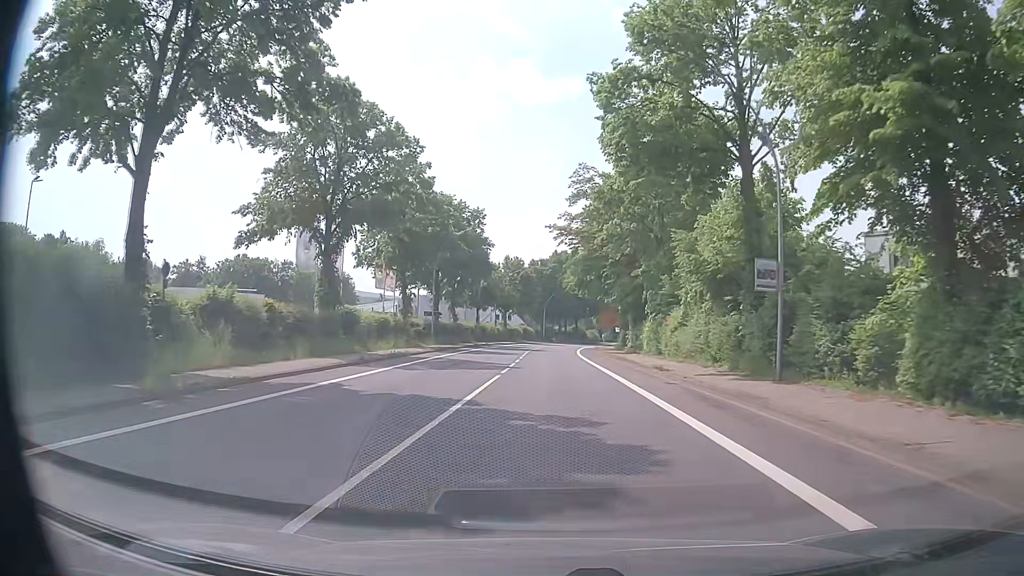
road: primary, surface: asphalt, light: Day
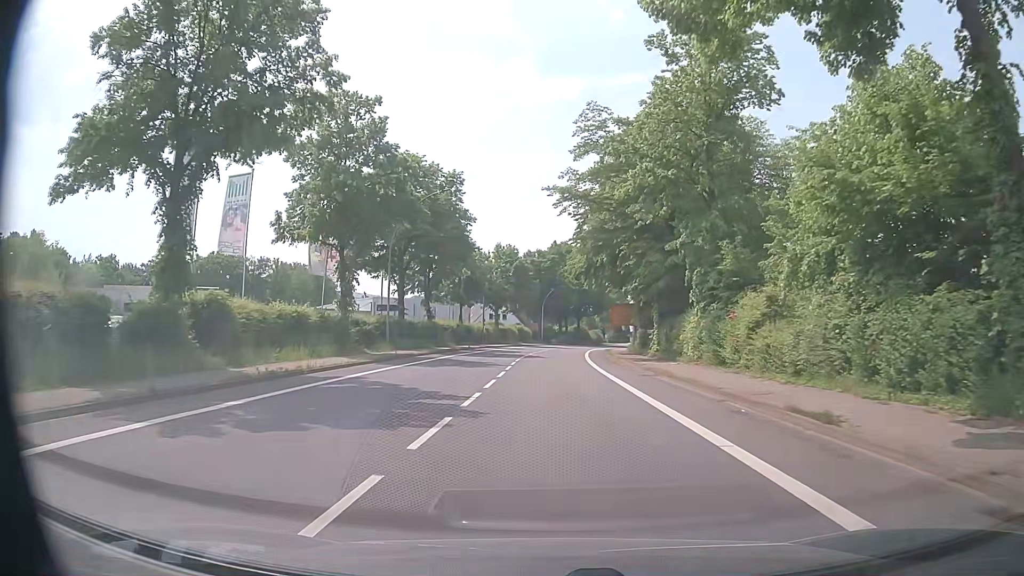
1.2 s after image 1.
(0.0, +15.2) m; +1°
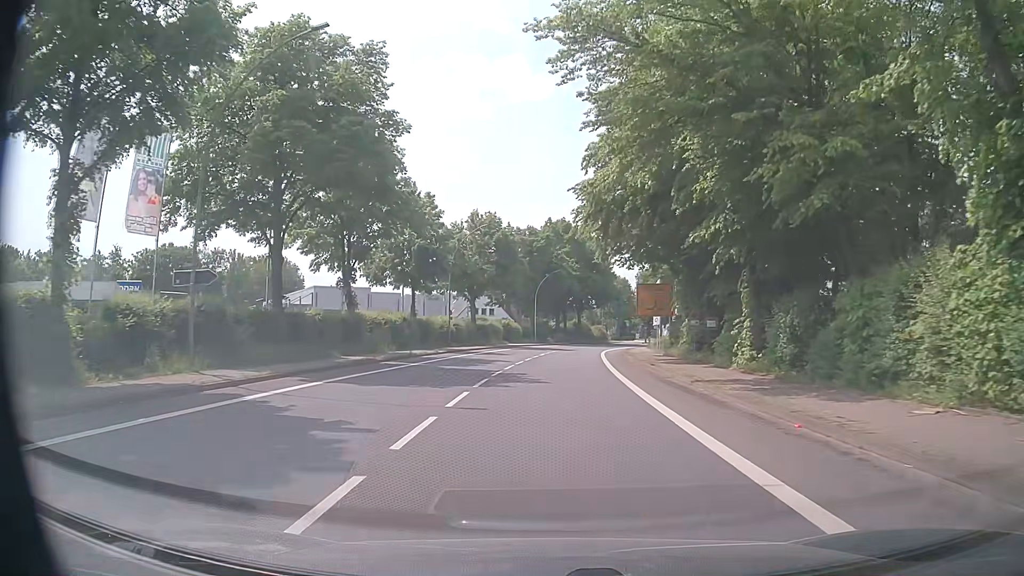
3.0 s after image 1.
(-0.1, +22.8) m; 0°
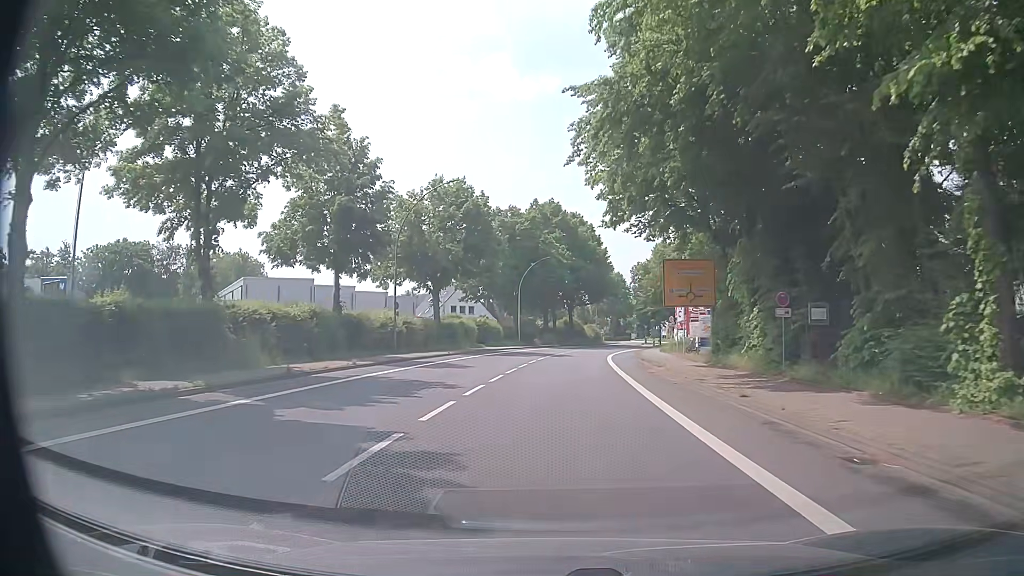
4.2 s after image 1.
(0.0, +15.2) m; +1°
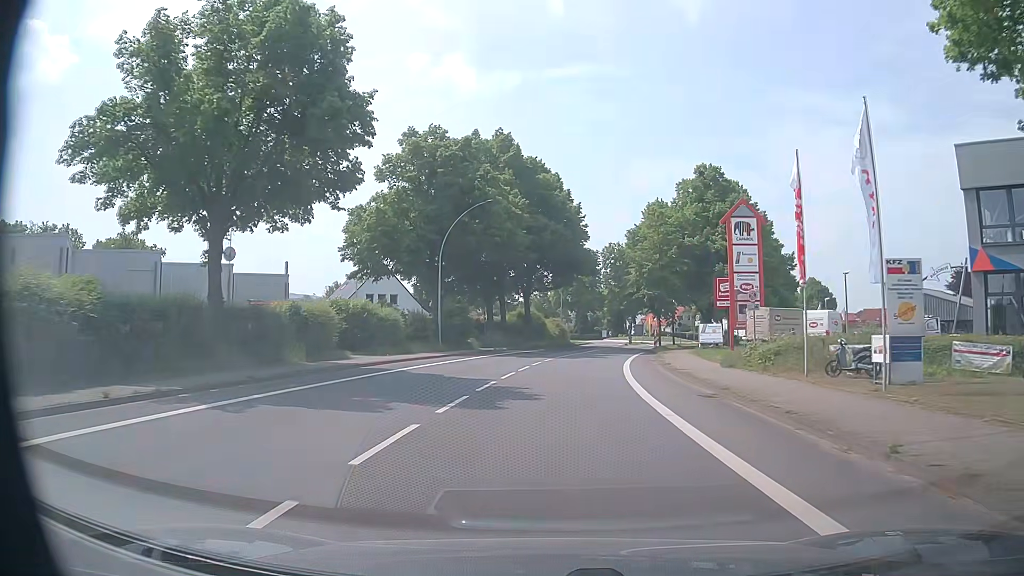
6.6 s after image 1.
(+0.8, +30.6) m; +3°
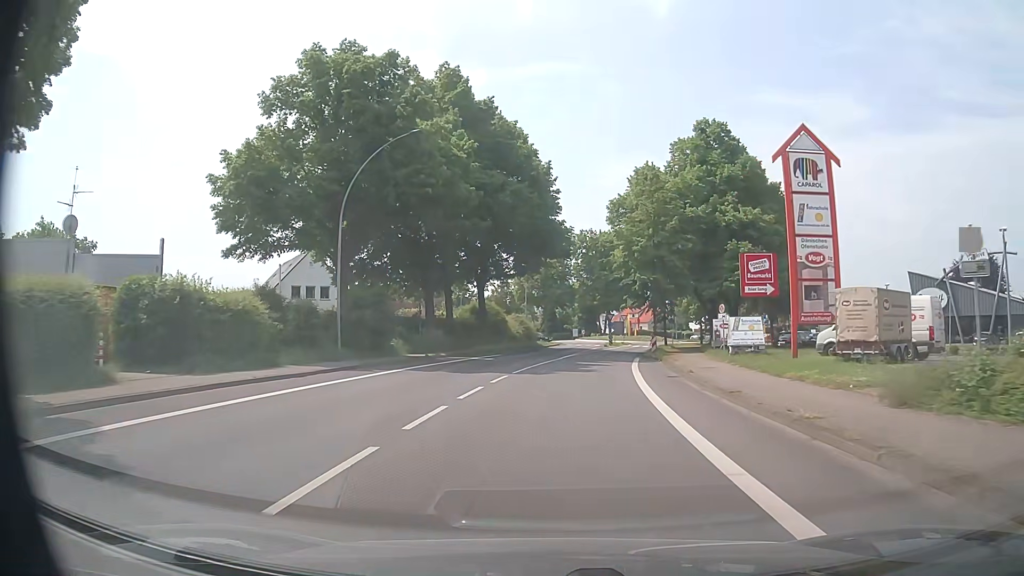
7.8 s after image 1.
(+0.5, +15.3) m; +3°
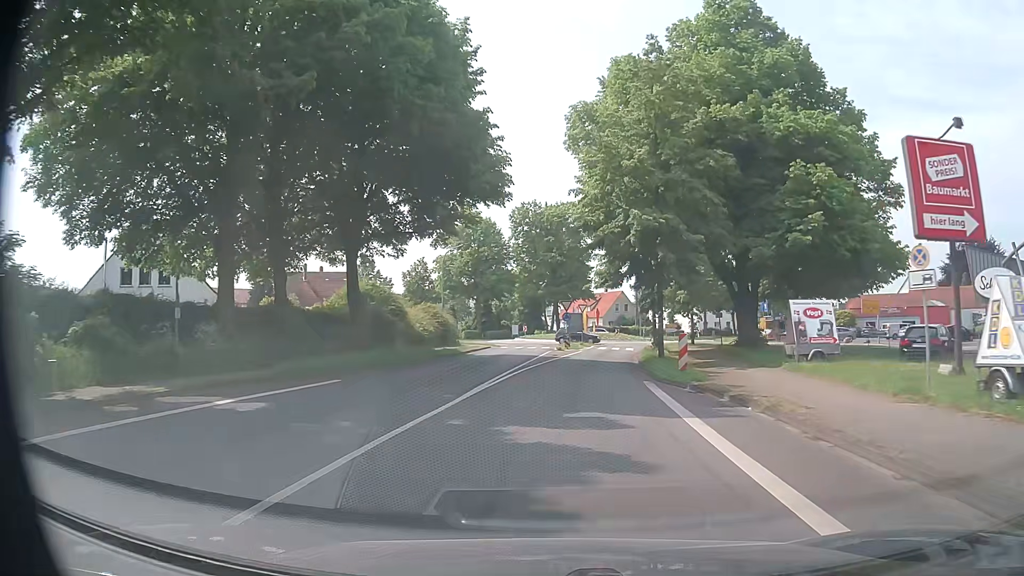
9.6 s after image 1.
(+1.1, +22.8) m; +5°
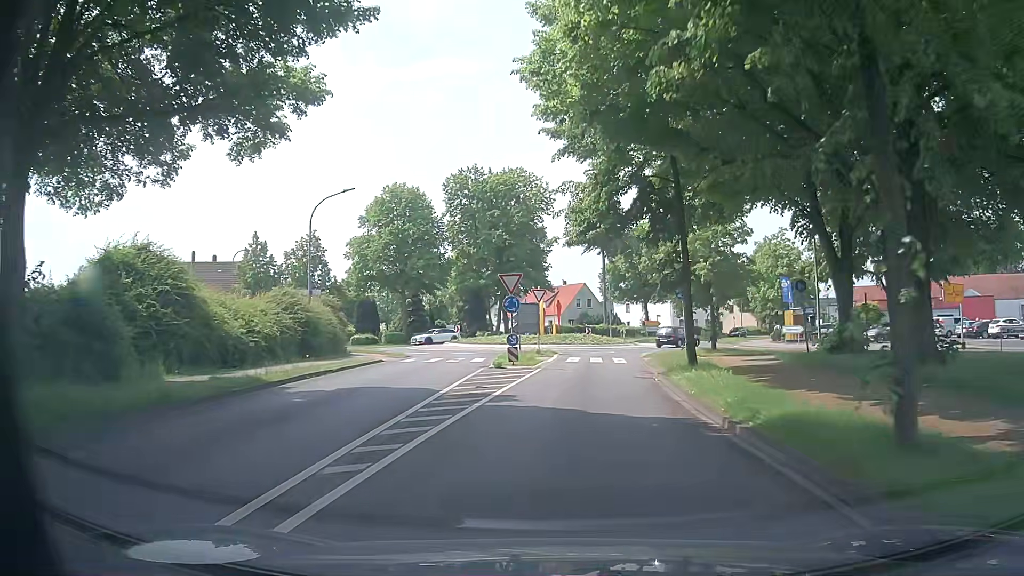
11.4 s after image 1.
(+0.7, +20.2) m; +4°
(0, +10) (+1, +20) (+2, +30) (+4, +40) (+9, +48) (+12, +58) (+15, +67) (+20, +76) (+26, +84) (+32, +92) m
